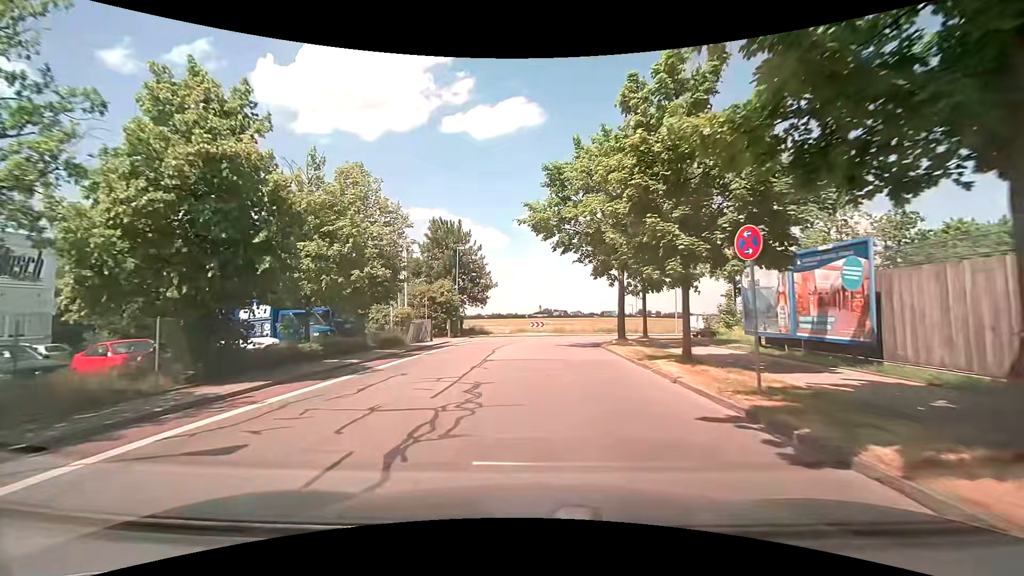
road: tertiary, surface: asphalt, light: Day
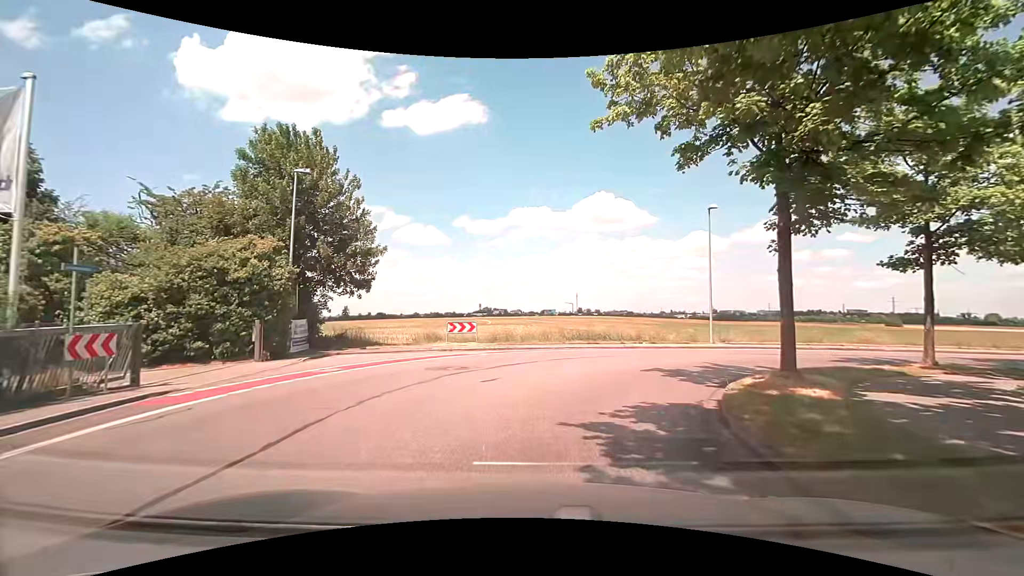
(+0.6, +23.5) m; +6°
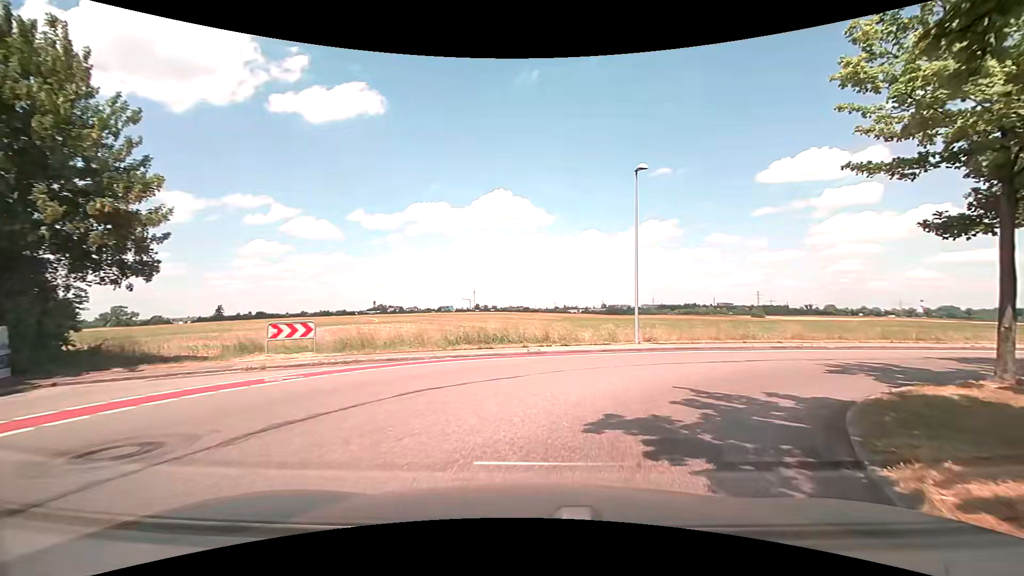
(+0.6, +7.8) m; +11°
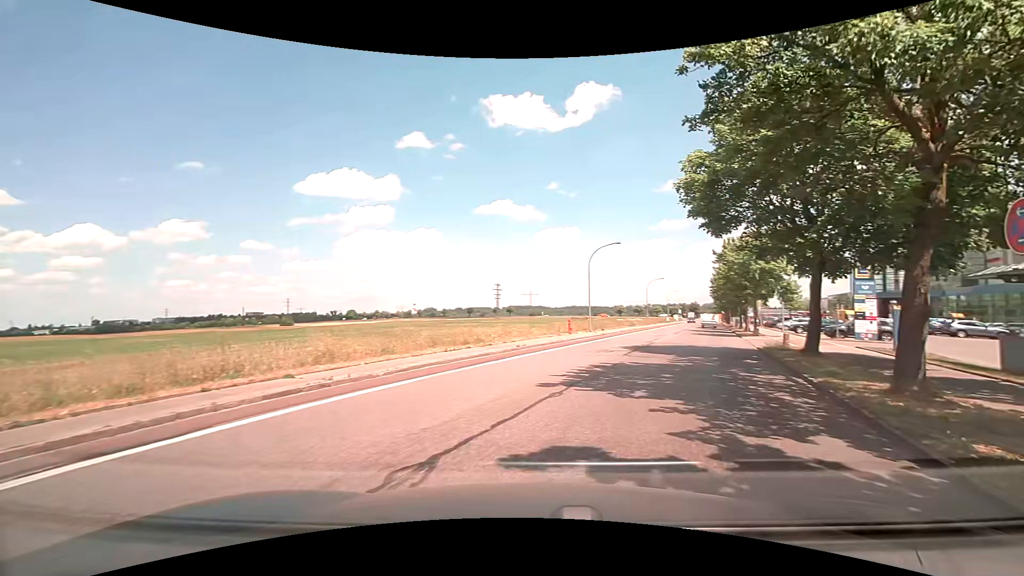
(+5.0, +13.6) m; +49°
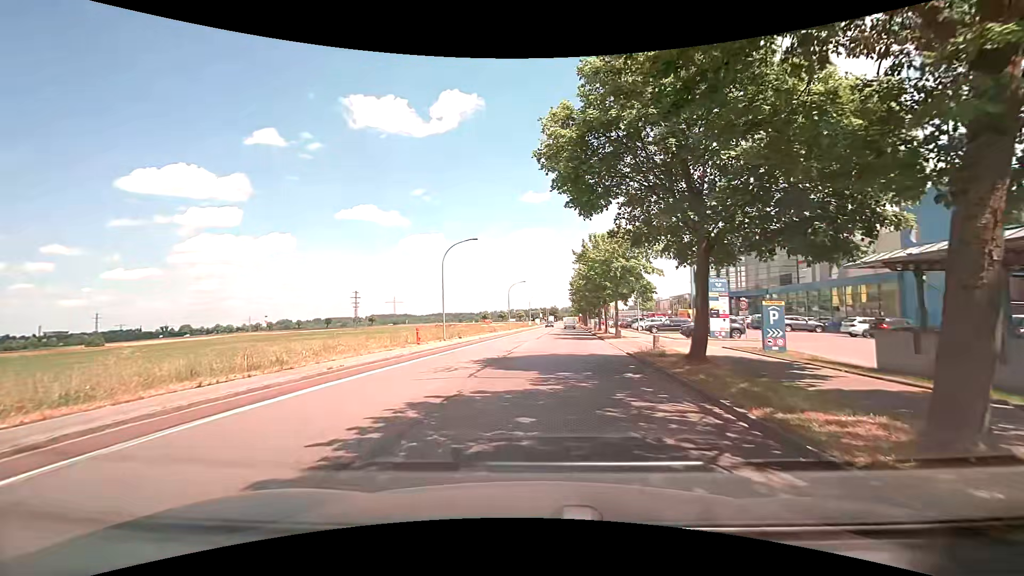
(+1.0, +5.3) m; +16°
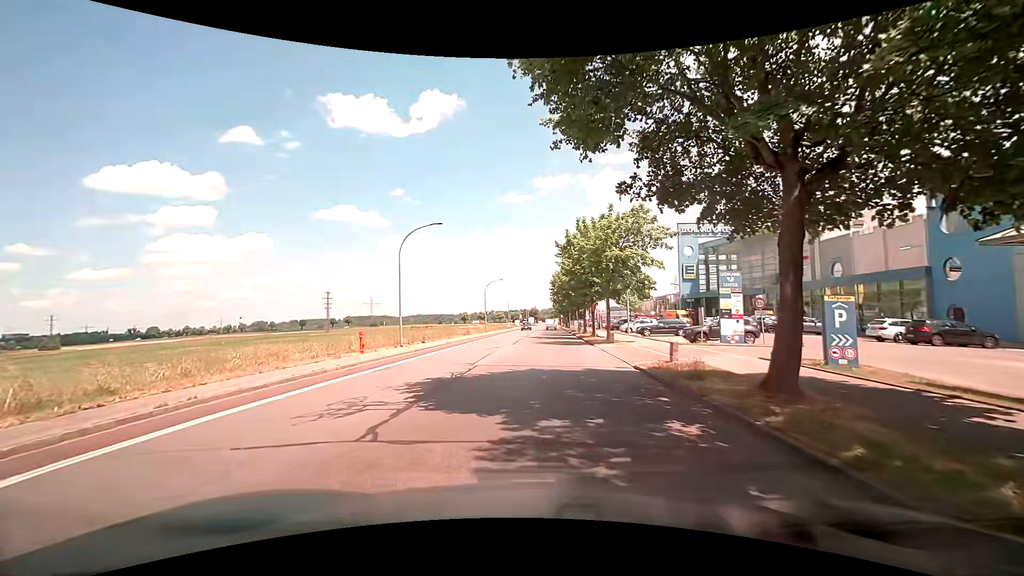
(+0.3, +6.0) m; +3°
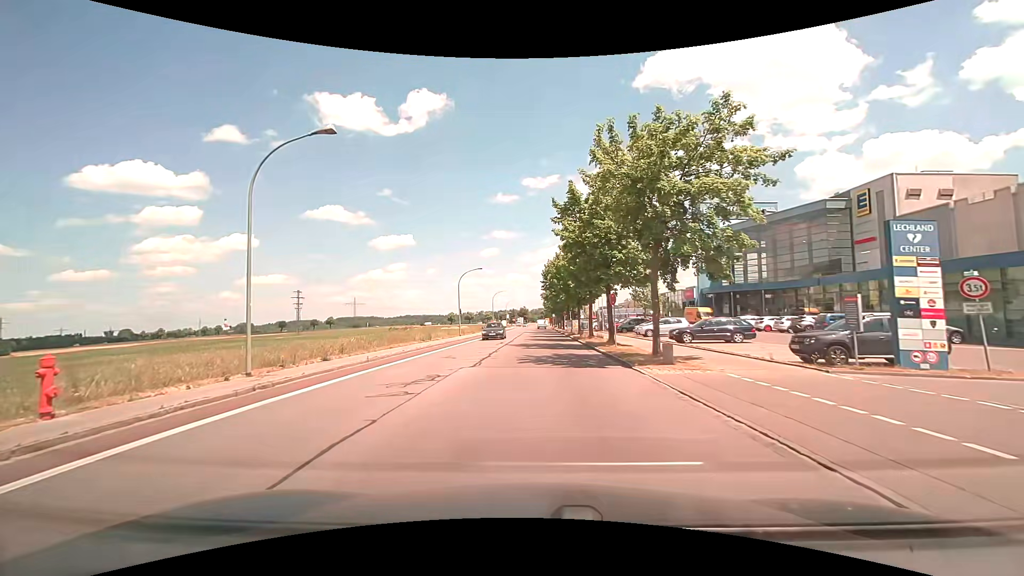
(+0.4, +14.5) m; +3°
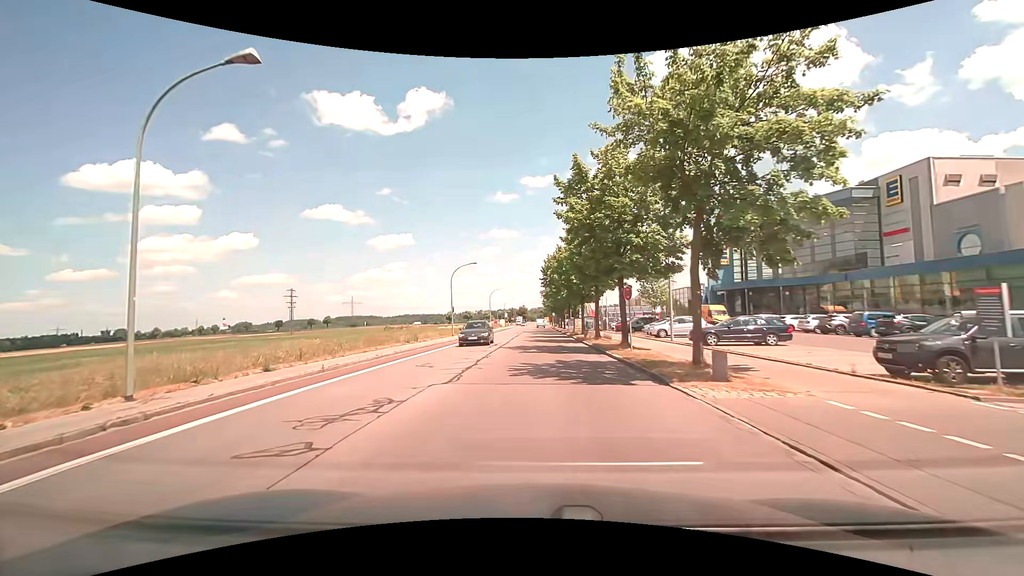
(0.0, +4.2) m; 0°
(0, +10) (0, +20) (0, +30) (0, +40) (-1, +50) (-1, +60) (-1, +70) (-1, +80) (-1, +90) (-1, +100) m
